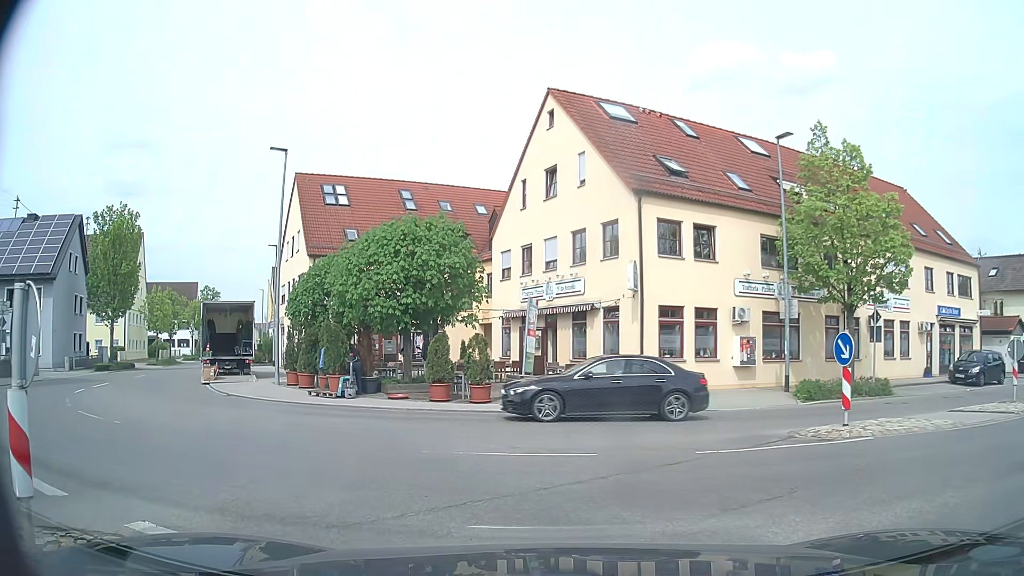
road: tertiary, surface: asphalt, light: Day
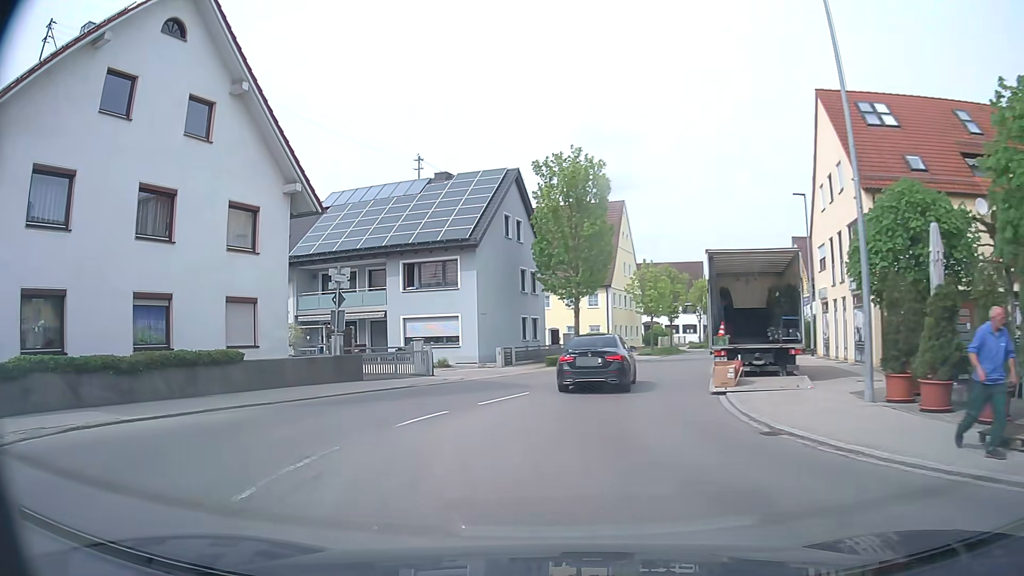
(-5.5, +12.3) m; -45°
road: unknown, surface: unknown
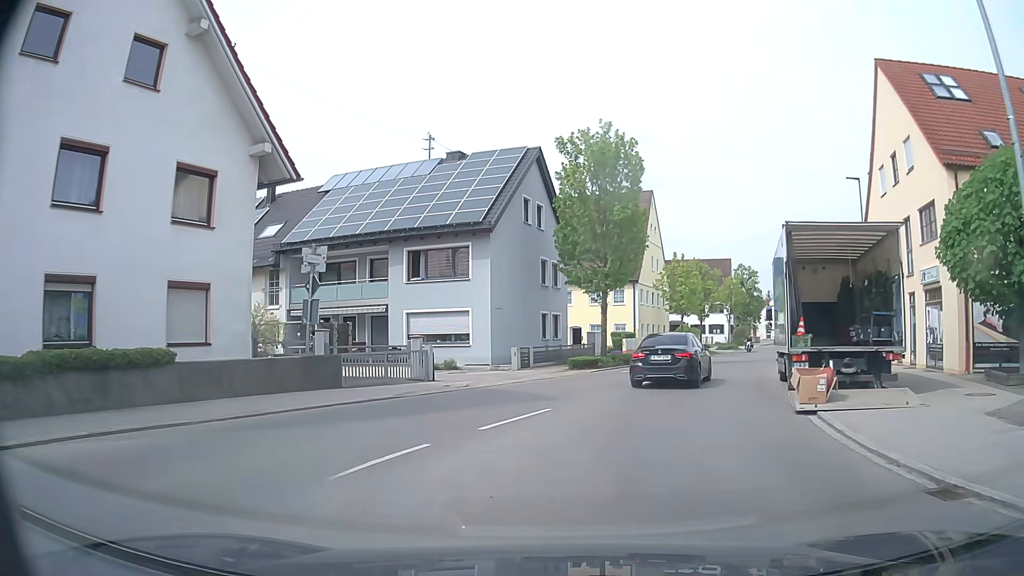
(-0.1, +4.4) m; -2°
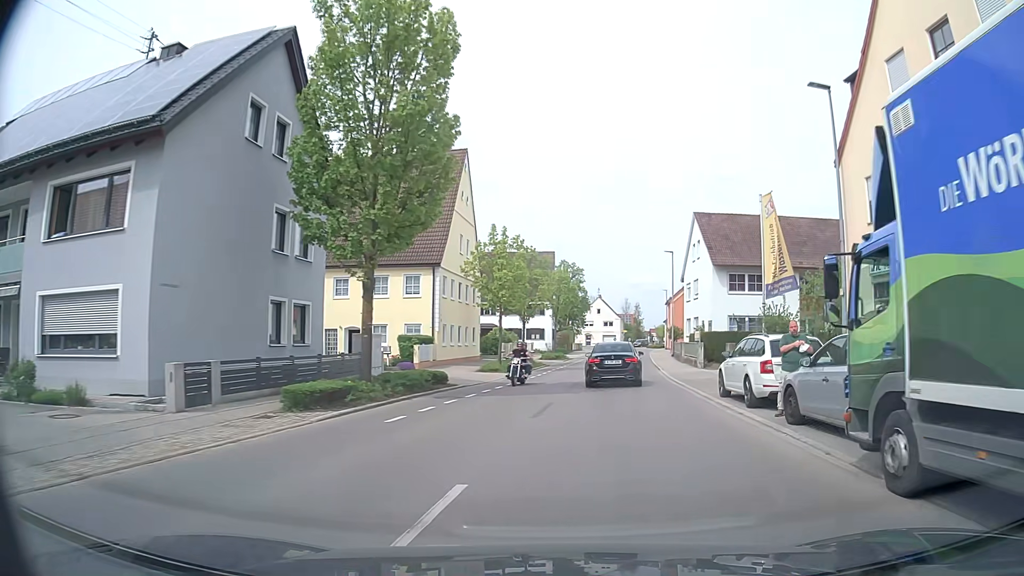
(+1.8, +15.0) m; +16°
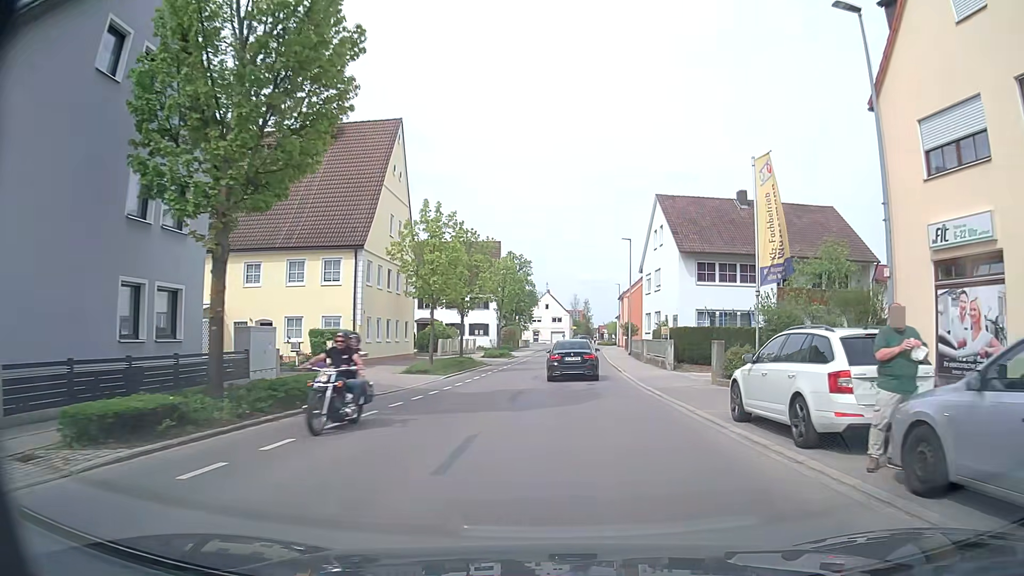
(+0.3, +5.6) m; +5°
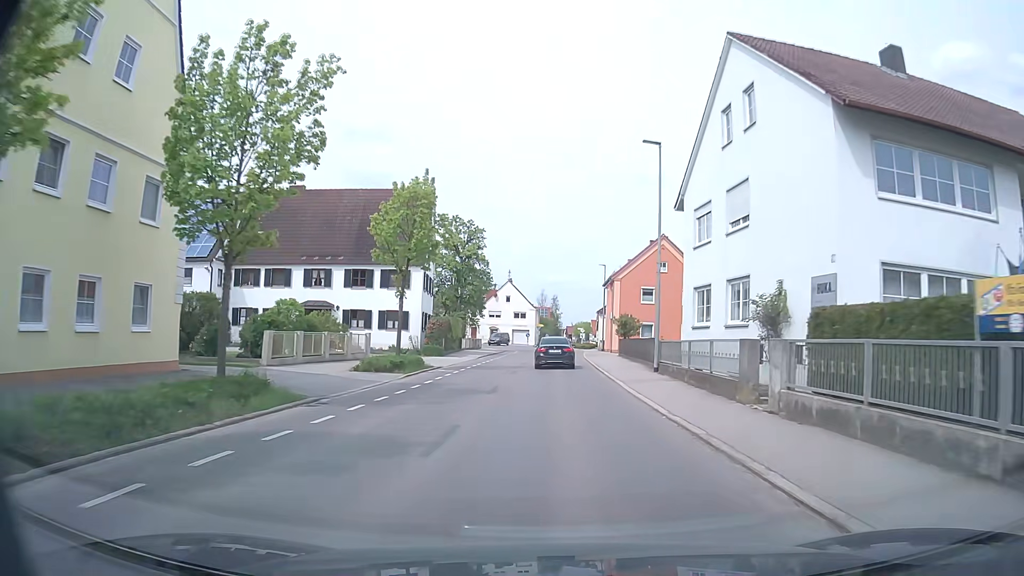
(+0.9, +26.2) m; +3°
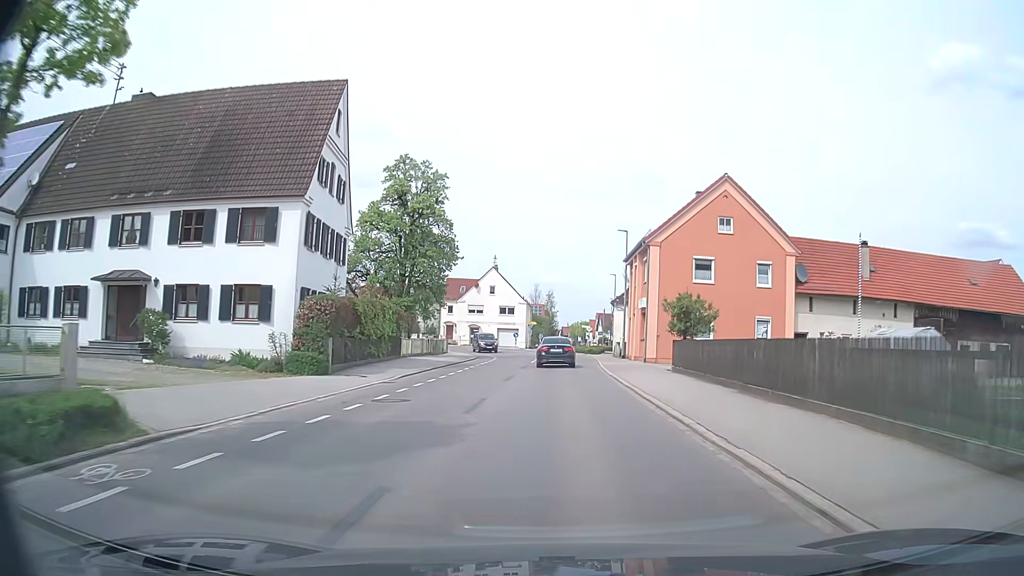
(+0.2, +22.8) m; 0°
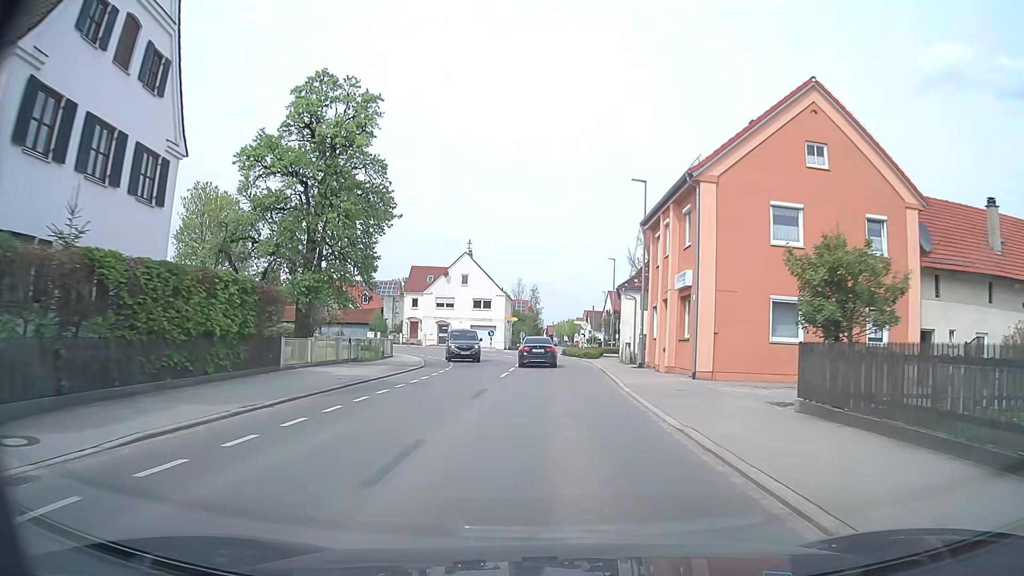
(+0.3, +15.0) m; +2°
(0, +10) (0, +20) (0, +30) (-1, +40) (-1, +50) (0, +60) (+2, +70) (+3, +80) (+4, +90) (+4, +100) m
